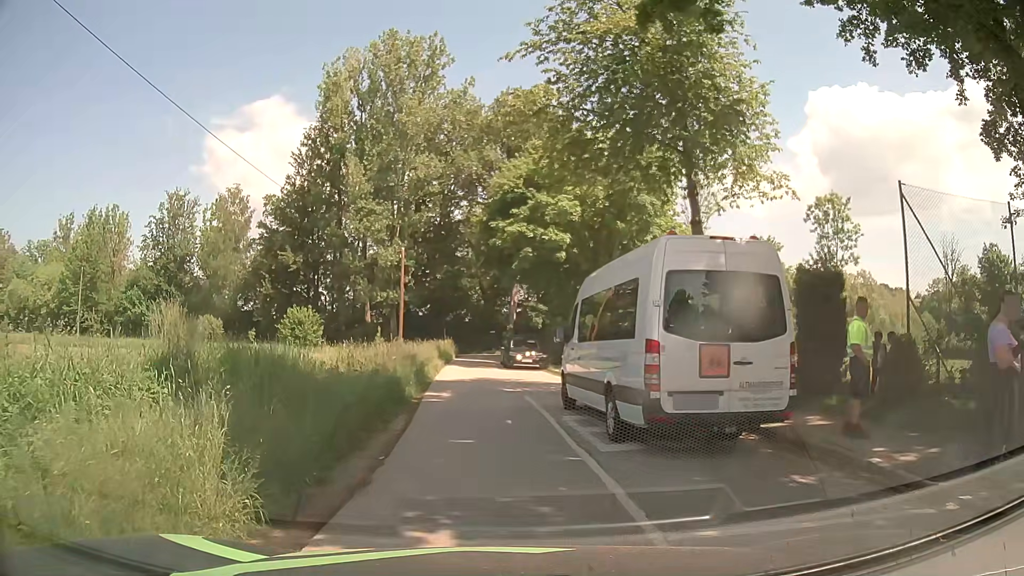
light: Day
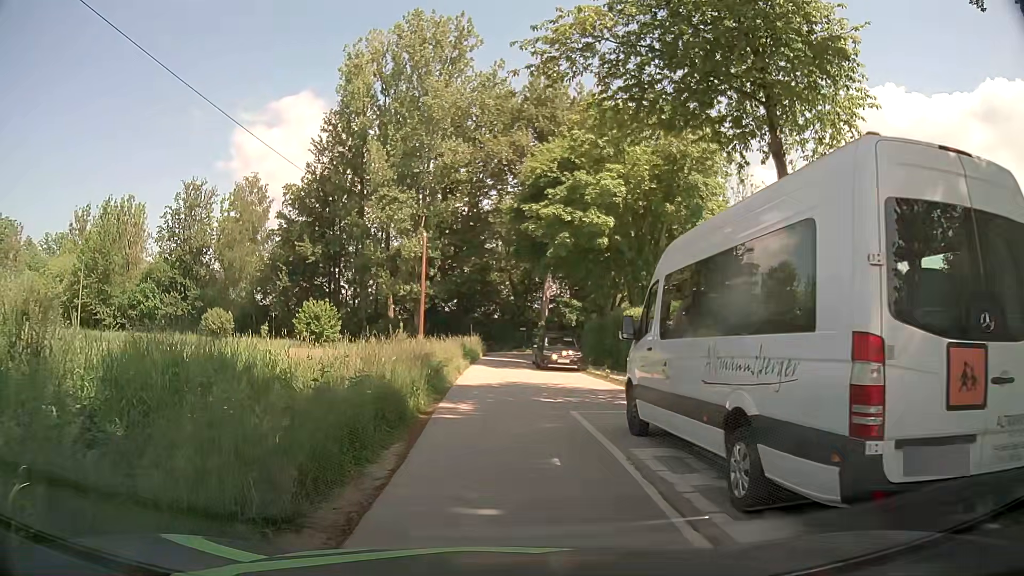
(-0.2, +4.2) m; -3°
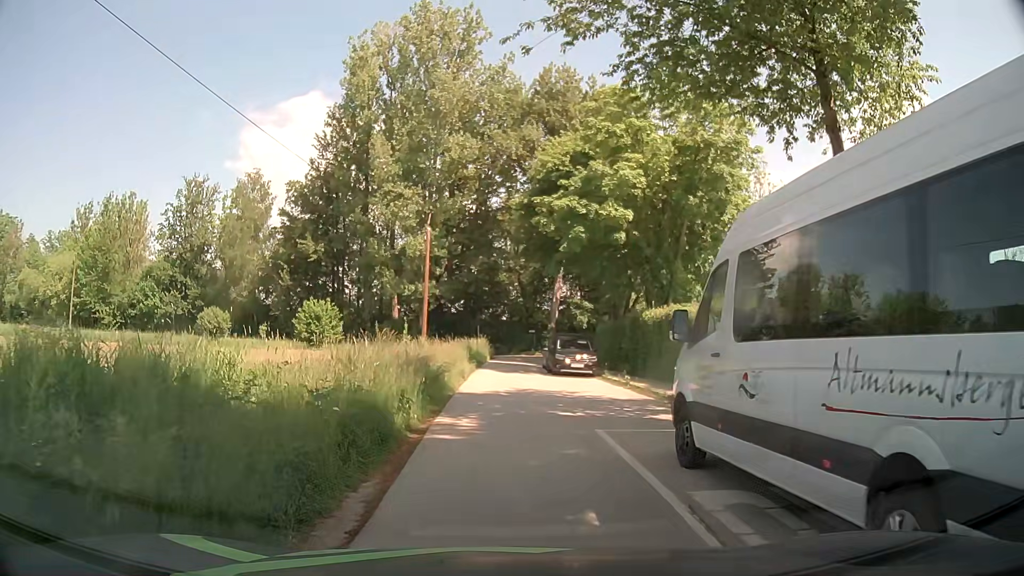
(-0.1, +2.4) m; -1°
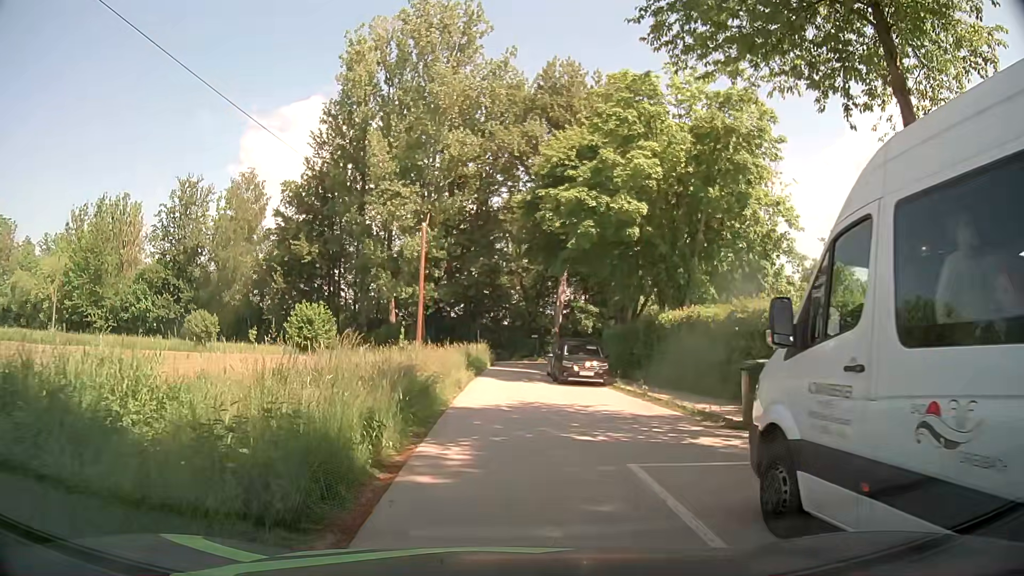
(-0.1, +2.7) m; +1°
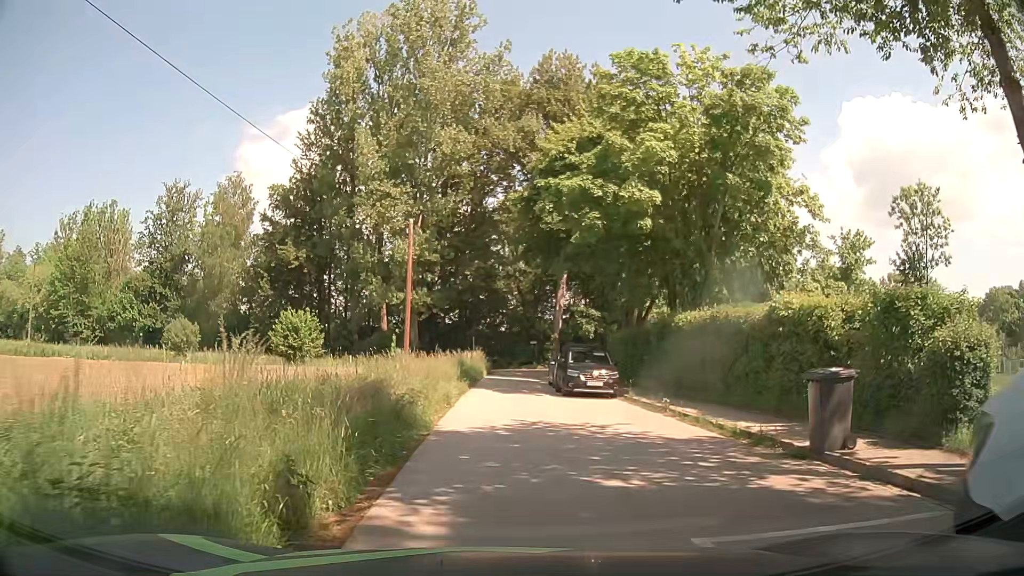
(-0.1, +3.0) m; -1°
